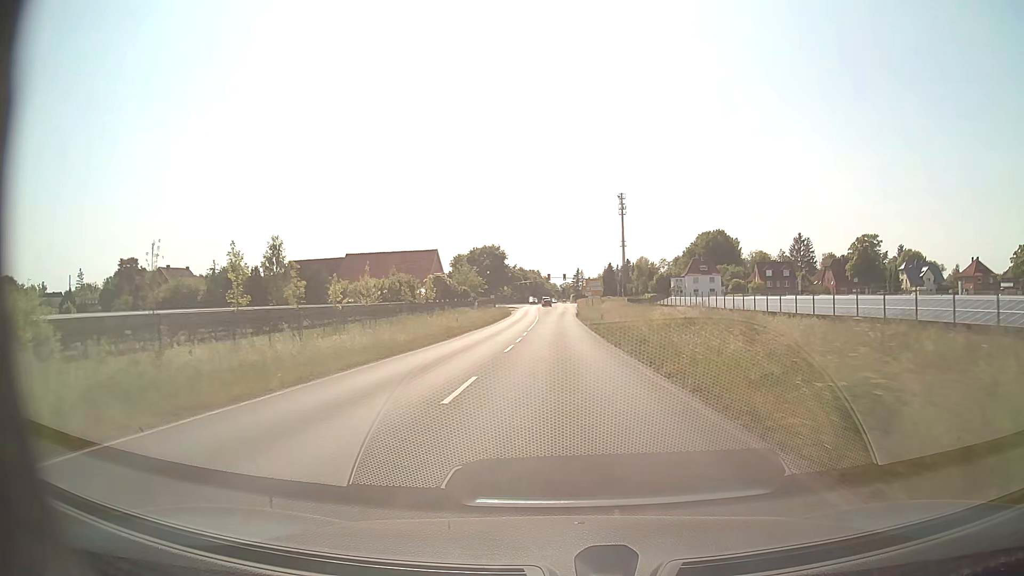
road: tertiary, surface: asphalt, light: Day
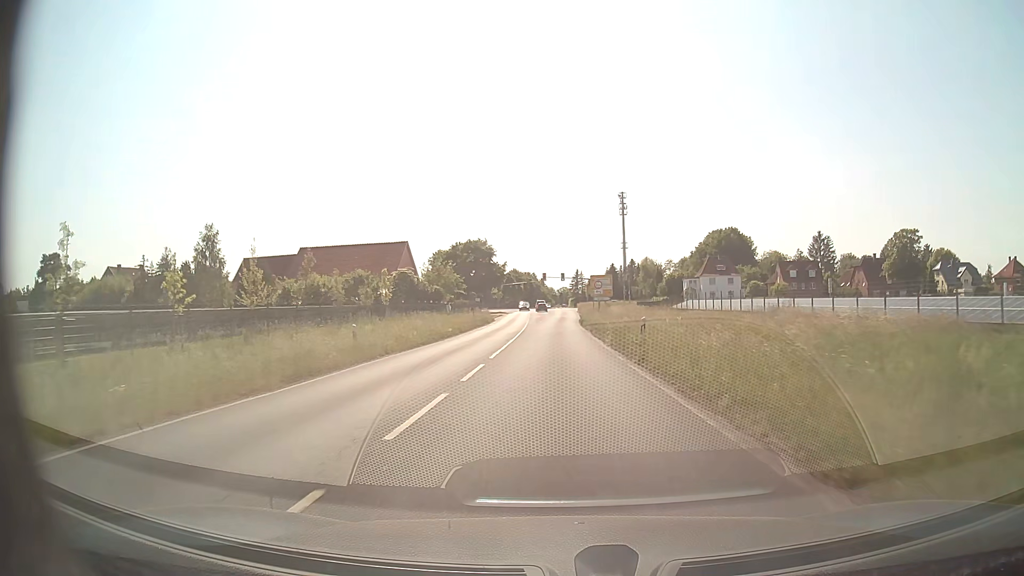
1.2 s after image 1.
(0.0, +20.8) m; 0°
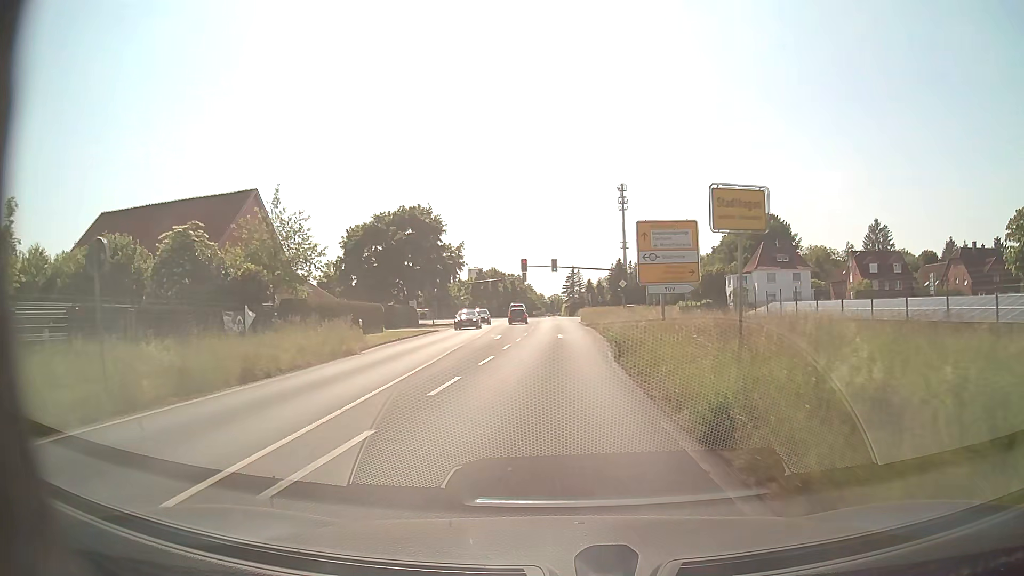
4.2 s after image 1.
(+0.2, +46.3) m; +1°
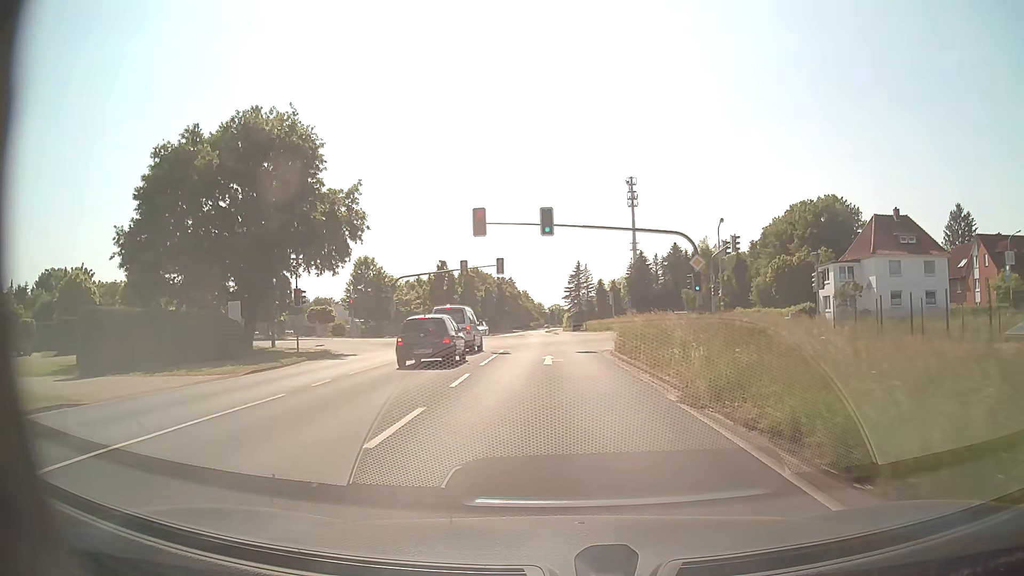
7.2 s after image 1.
(+0.1, +39.6) m; 0°
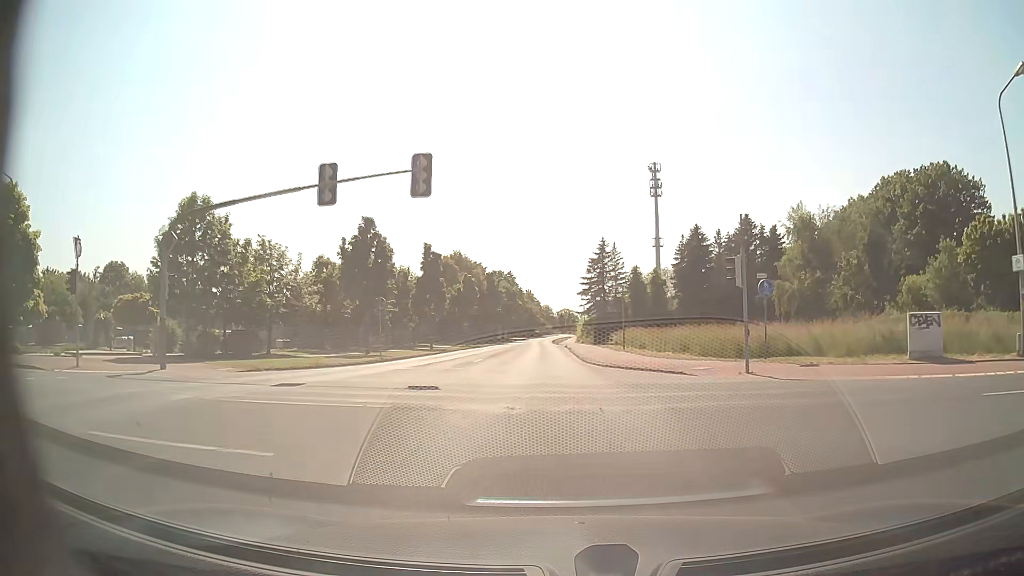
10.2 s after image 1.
(-0.4, +37.3) m; -1°
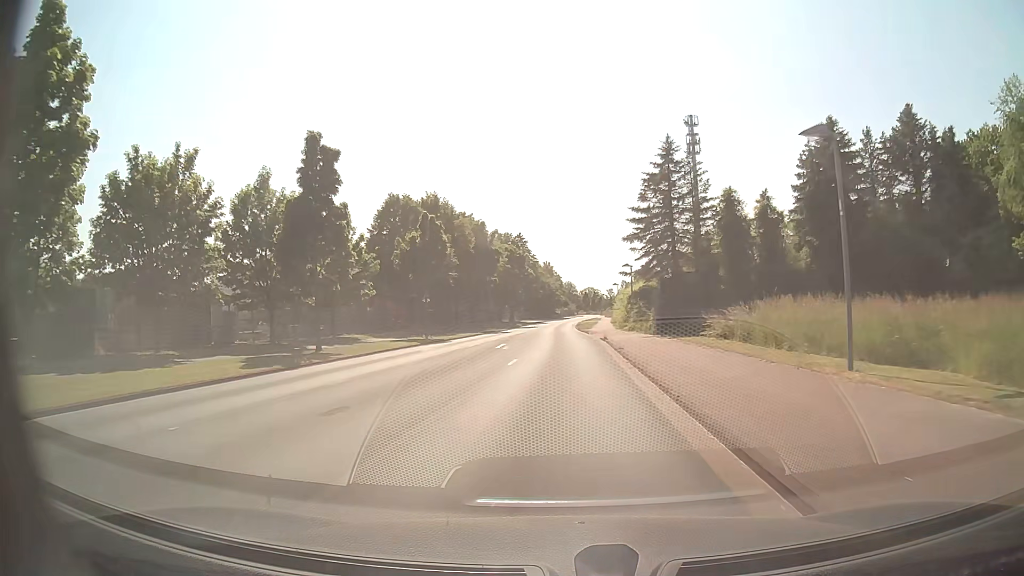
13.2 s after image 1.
(-0.1, +34.7) m; -2°
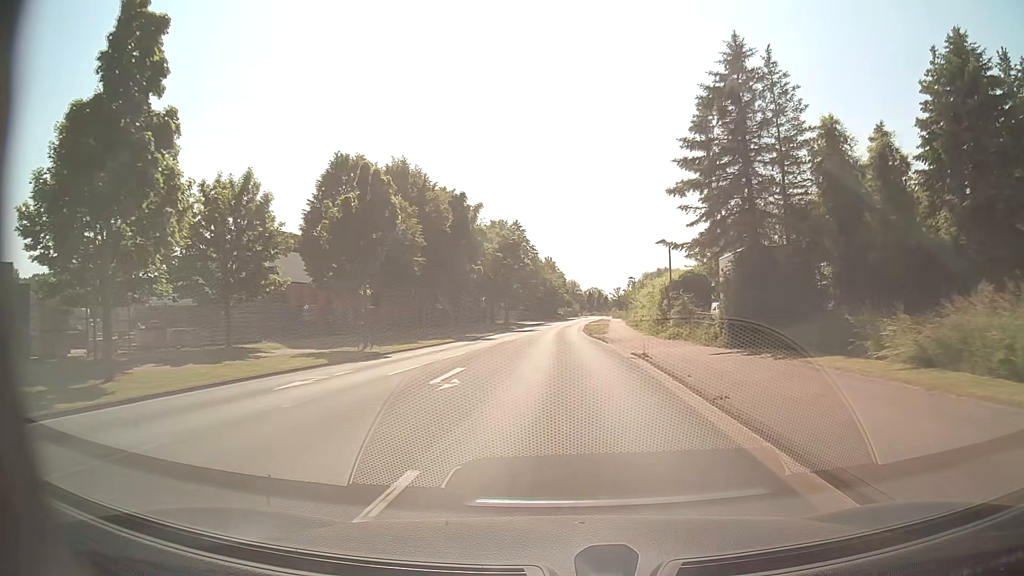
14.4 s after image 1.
(0.0, +15.6) m; 0°
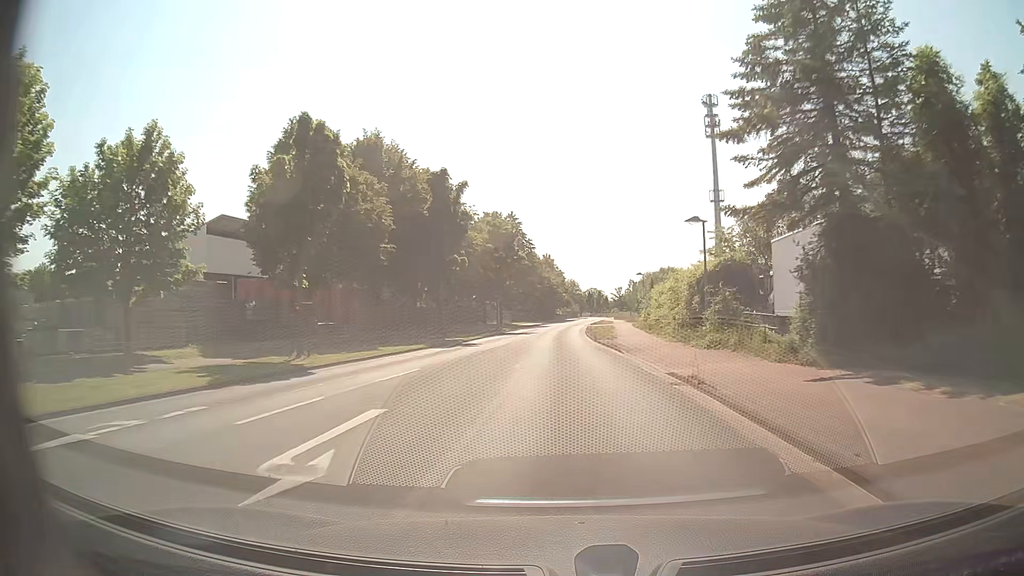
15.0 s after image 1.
(0.0, +8.0) m; 0°
(0, +10) (0, +20) (0, +30) (0, +40) (0, +50) (+1, +60) (+1, +70) (+2, +80) (+2, +90) (+3, +100) m
